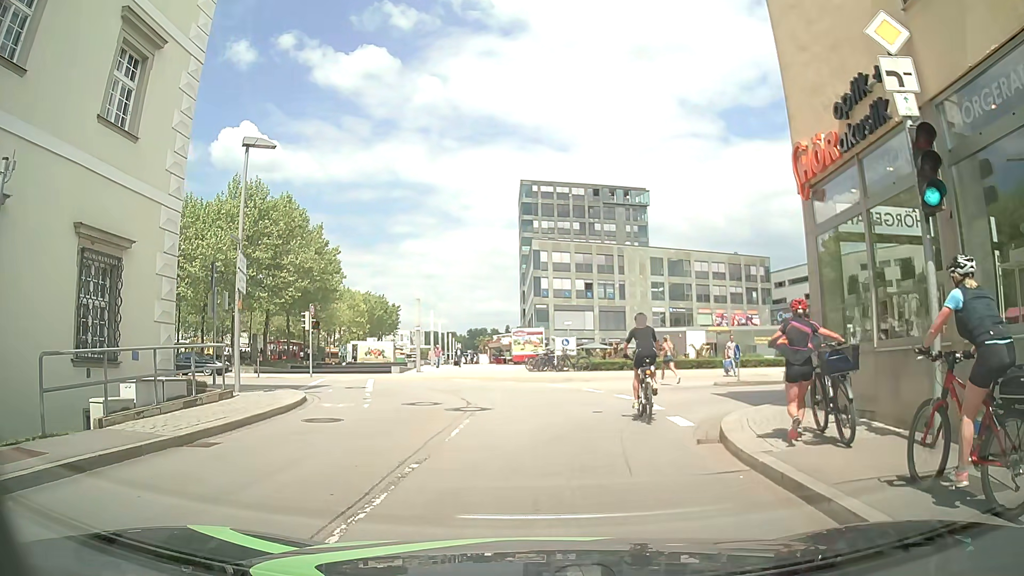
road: unclassified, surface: asphalt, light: Day
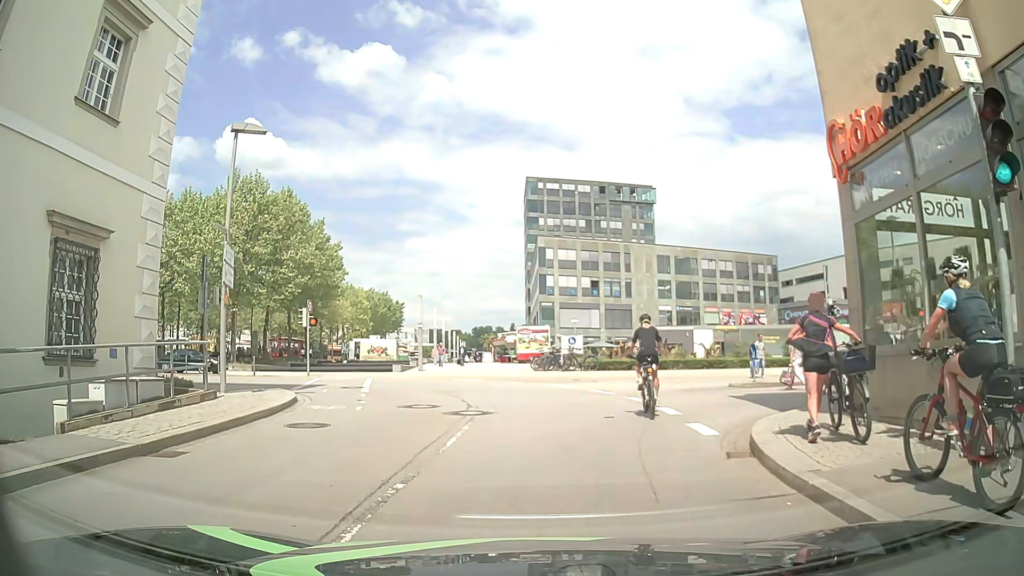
(0.0, +1.1) m; +2°
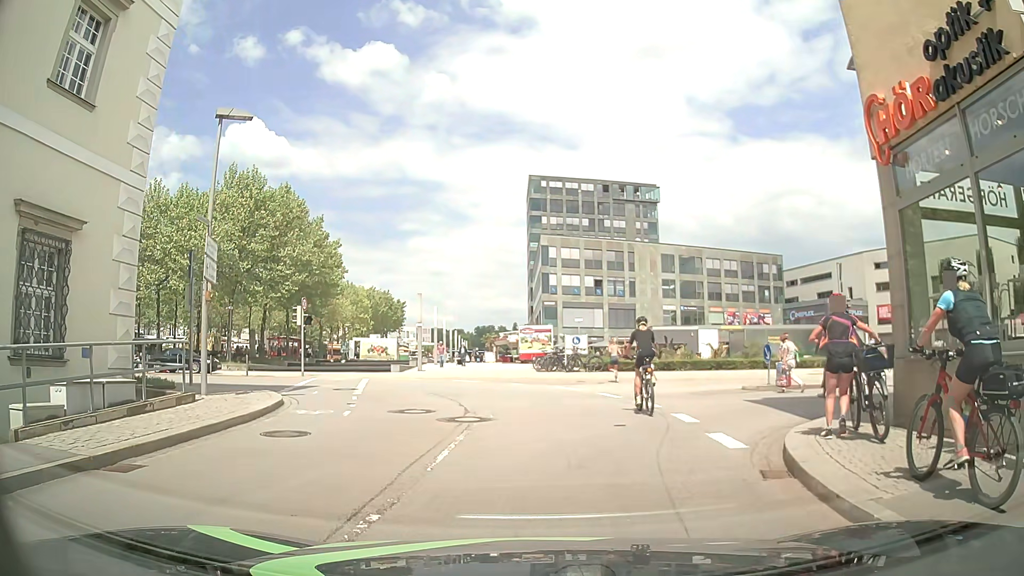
(0.0, +1.1) m; -1°
